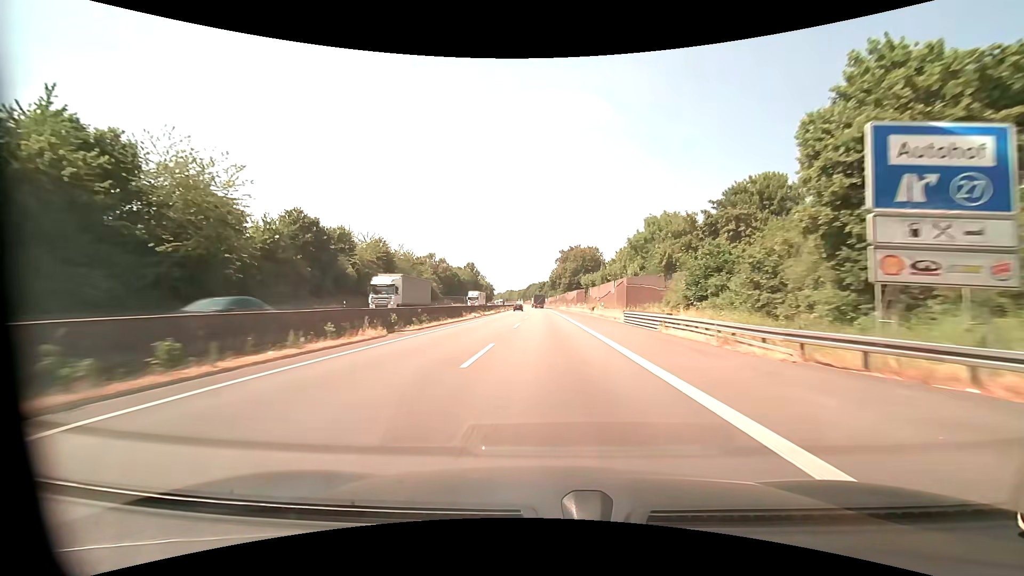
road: motorway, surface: asphalt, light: Day
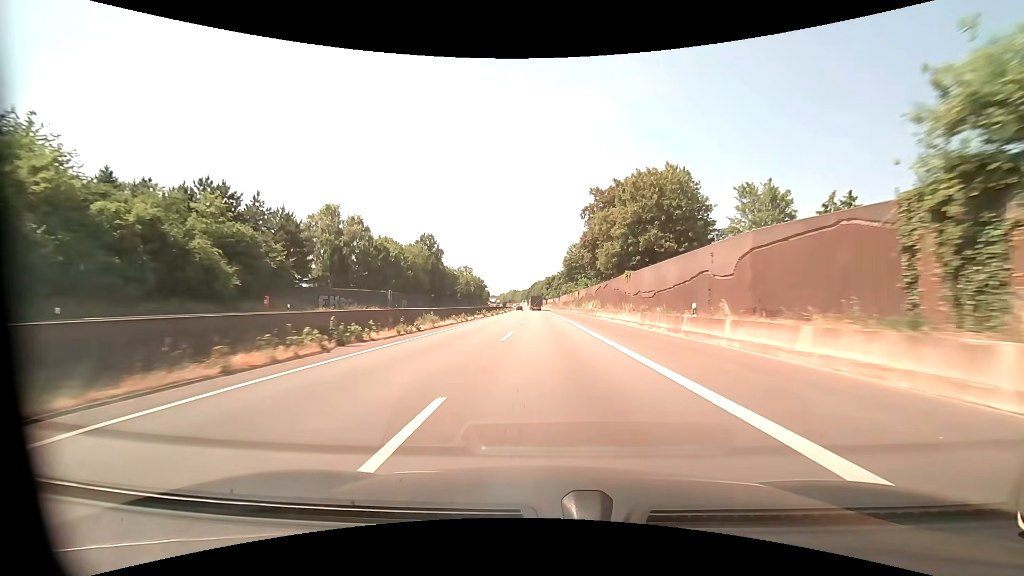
(-0.9, +81.1) m; -1°
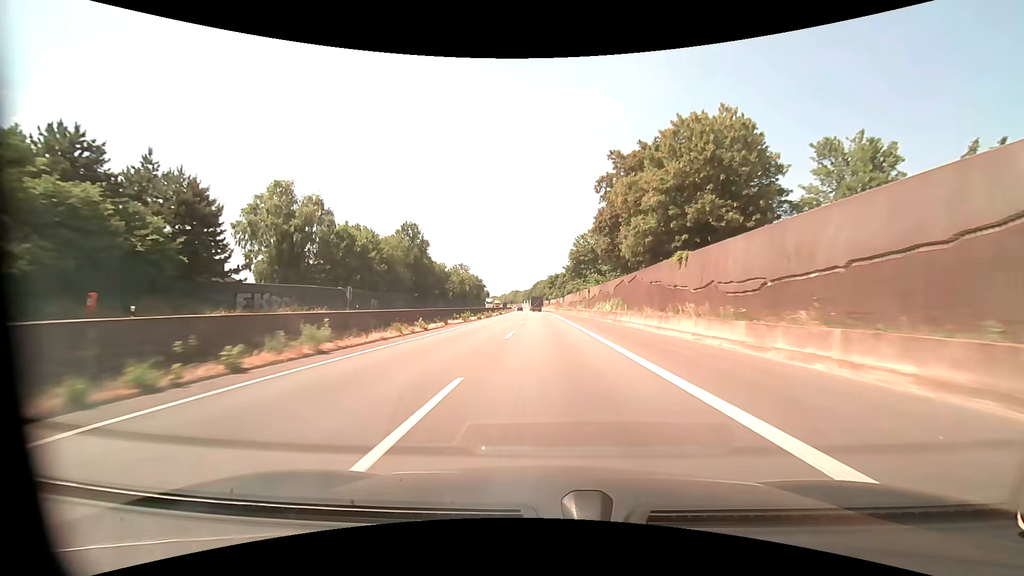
(0.0, +16.2) m; 0°
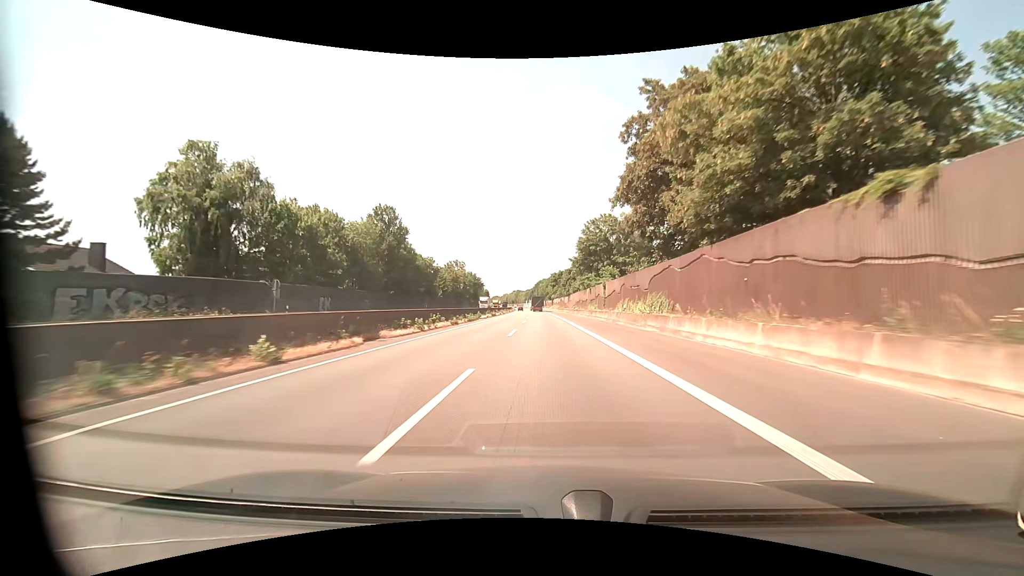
(-0.1, +16.2) m; 0°
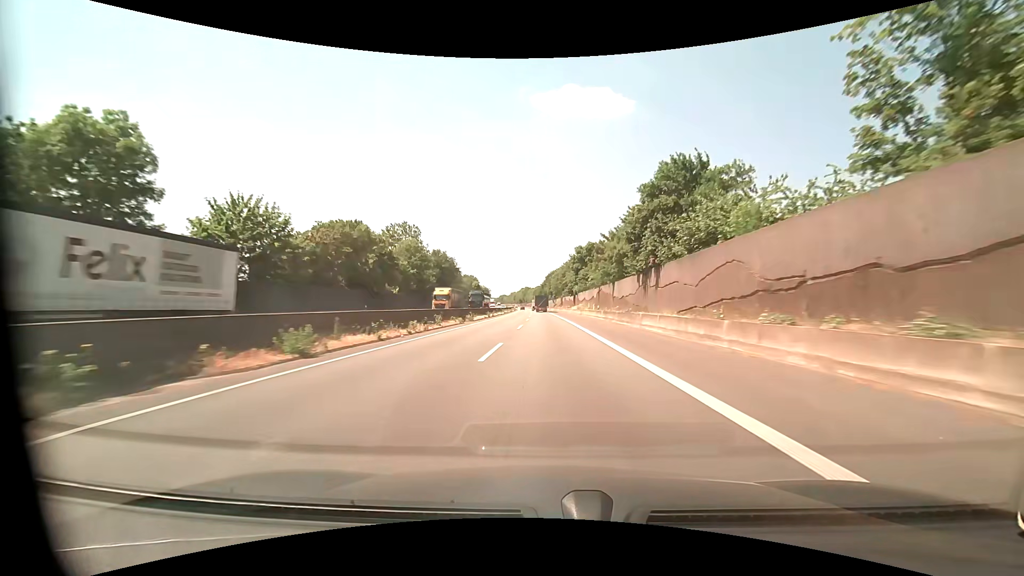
(-1.0, +82.3) m; -2°
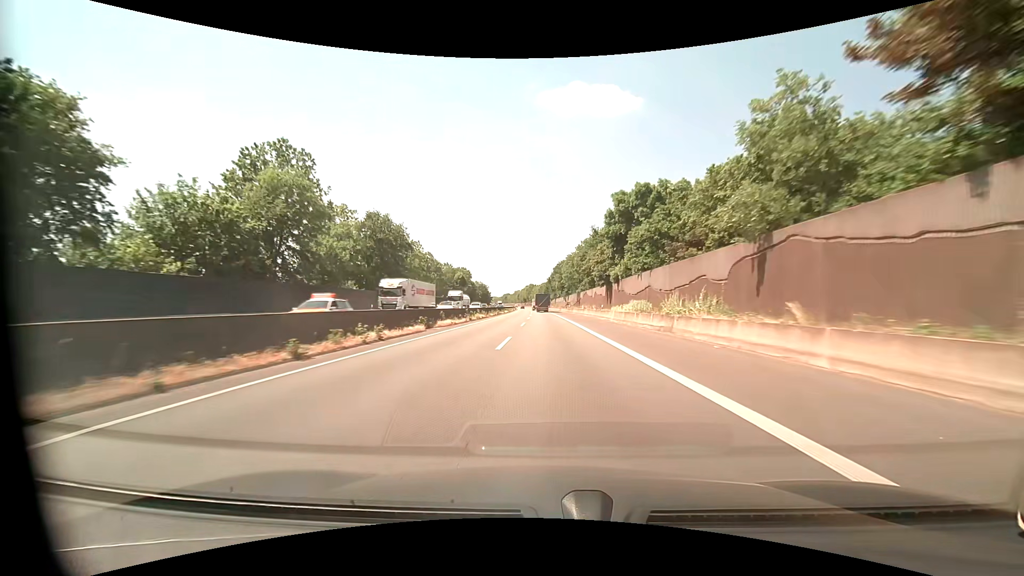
(-0.1, +50.7) m; -1°
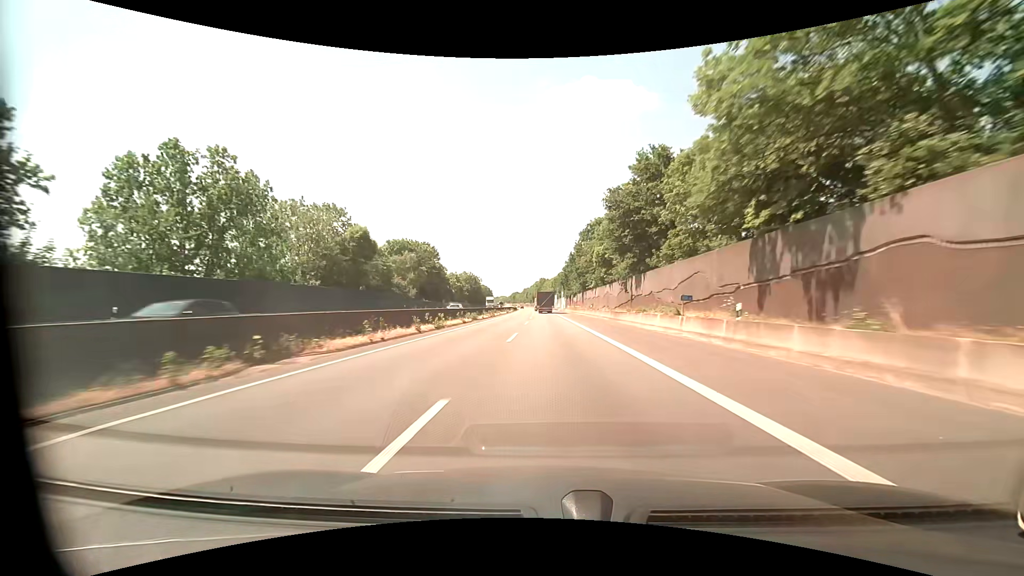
(-0.4, +86.4) m; -1°
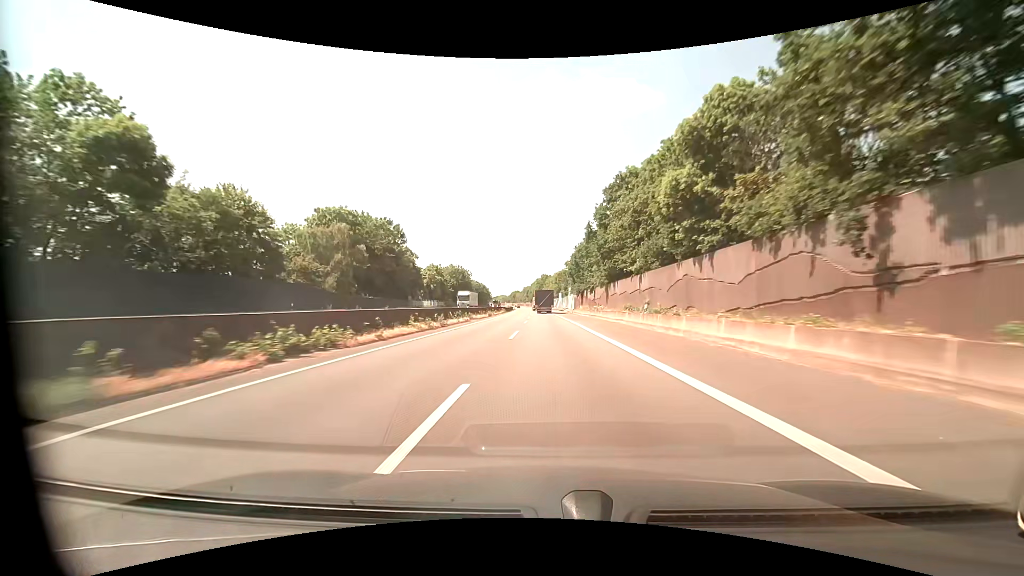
(-0.1, +34.7) m; 0°
(0, +10) (0, +20) (0, +30) (0, +40) (0, +50) (0, +60) (0, +70) (0, +80) (-1, +90) (-1, +100) m
